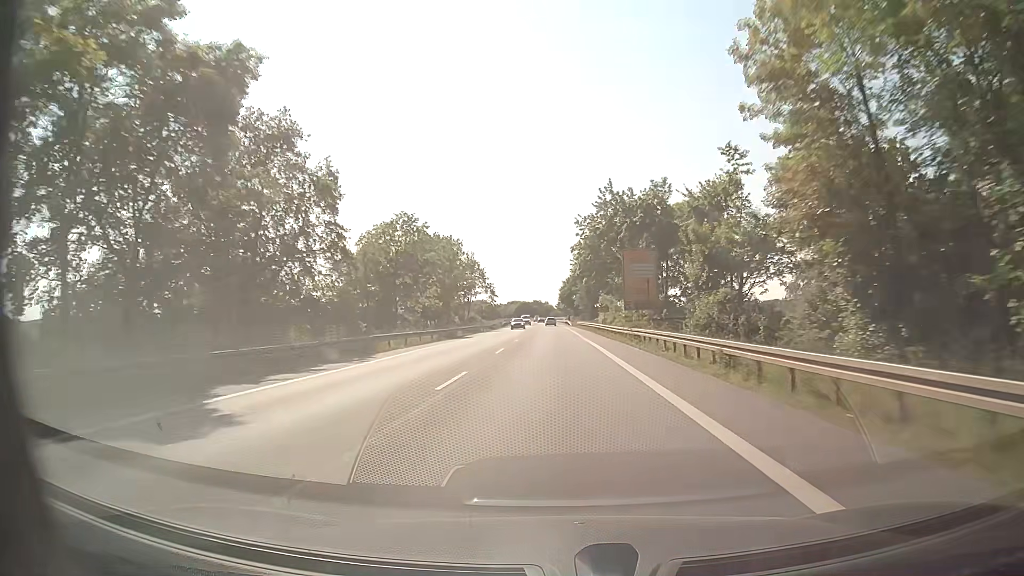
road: secondary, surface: asphalt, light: Day
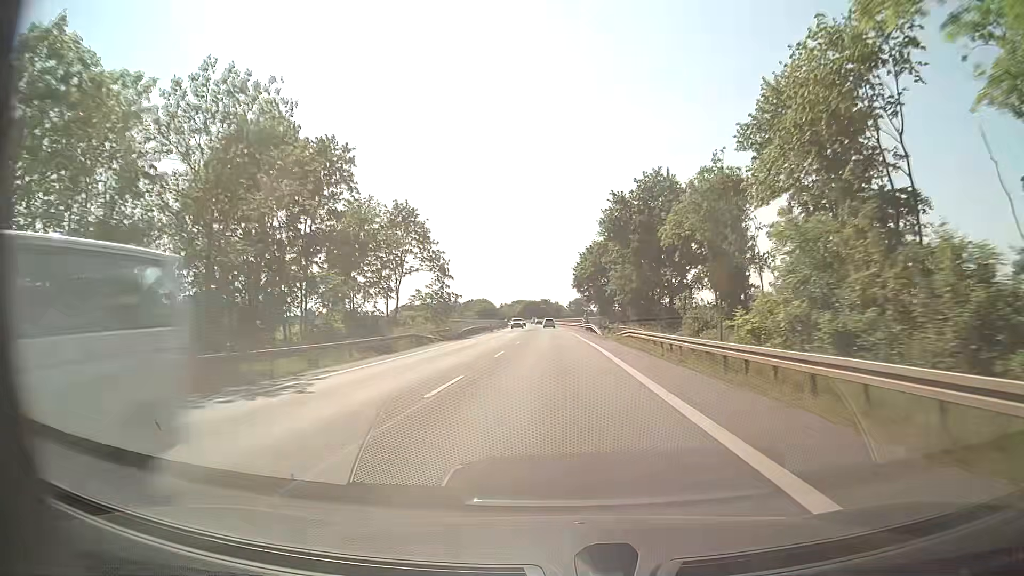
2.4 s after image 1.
(-0.2, +63.3) m; -1°
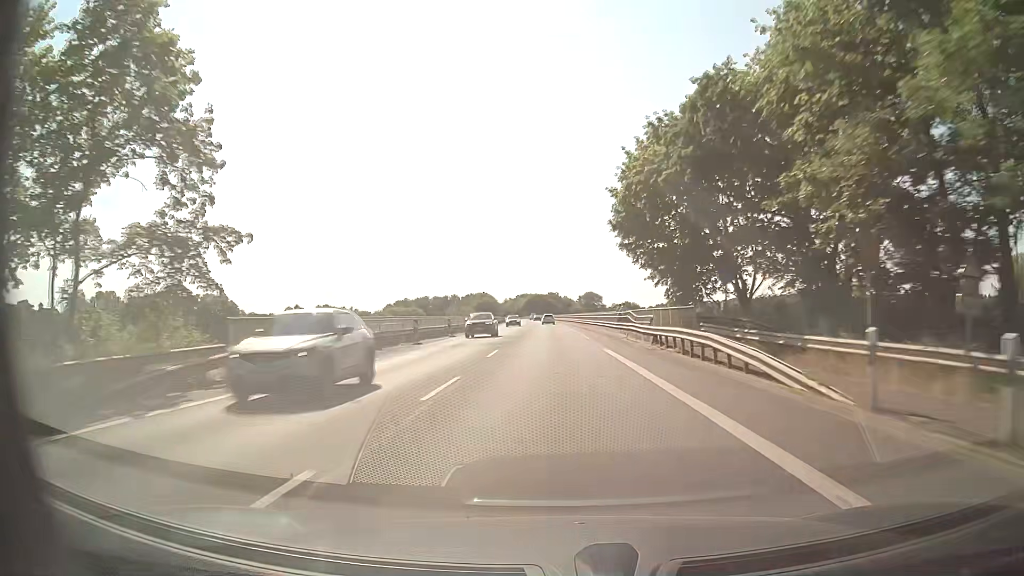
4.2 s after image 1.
(0.0, +47.4) m; 0°
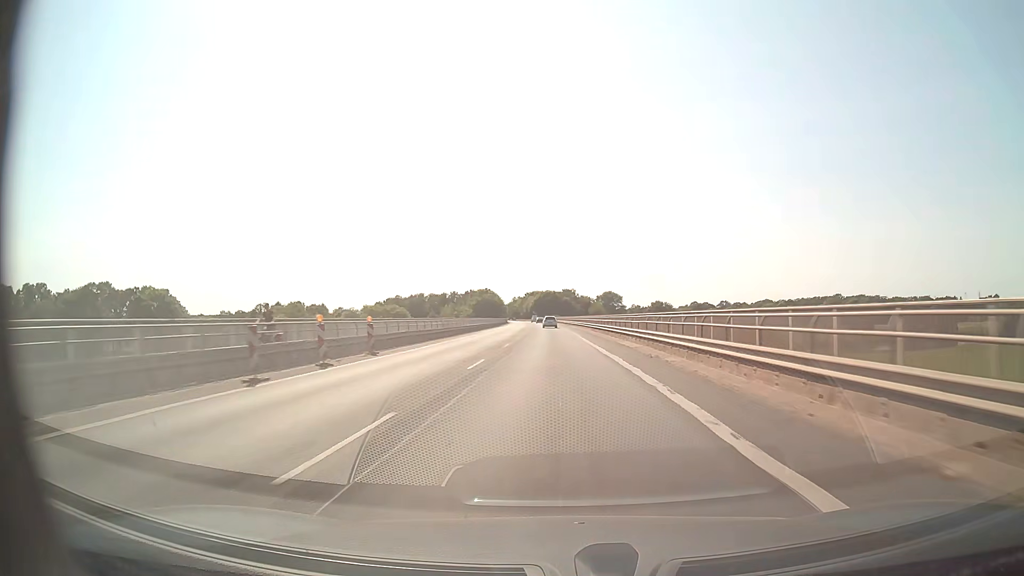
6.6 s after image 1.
(-0.7, +63.2) m; -1°
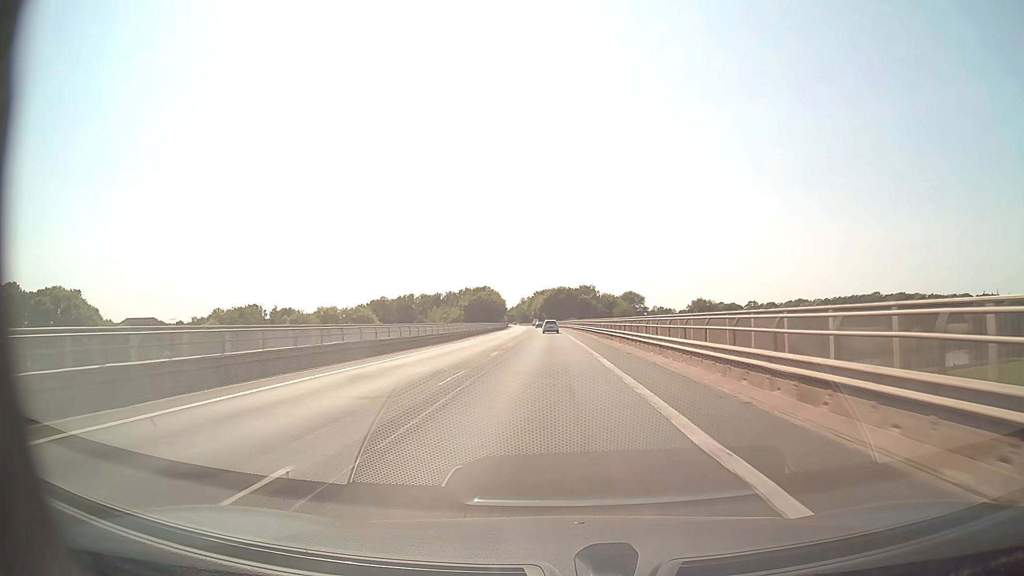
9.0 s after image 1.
(-0.5, +63.2) m; -1°
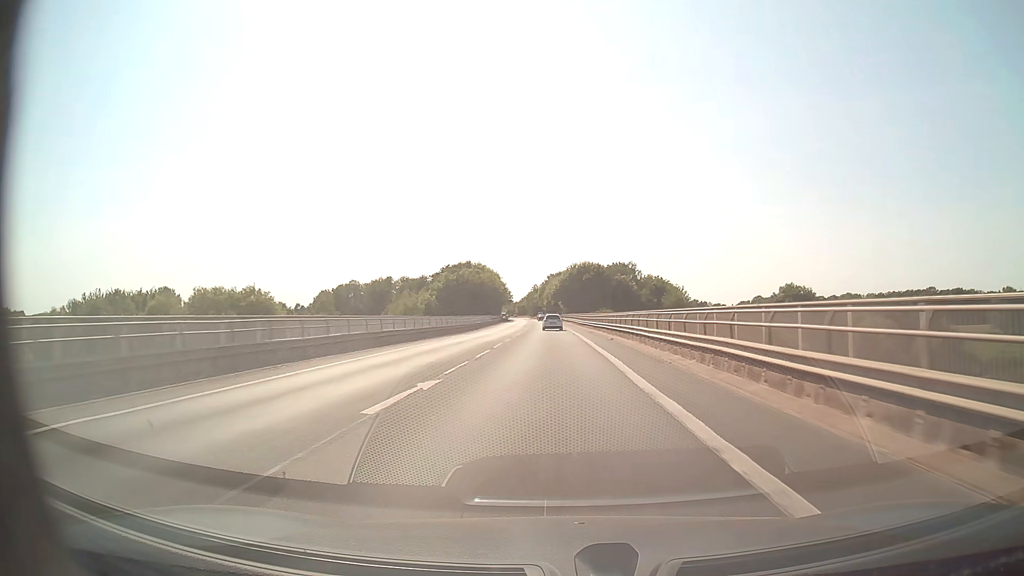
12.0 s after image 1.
(-1.2, +77.3) m; -2°
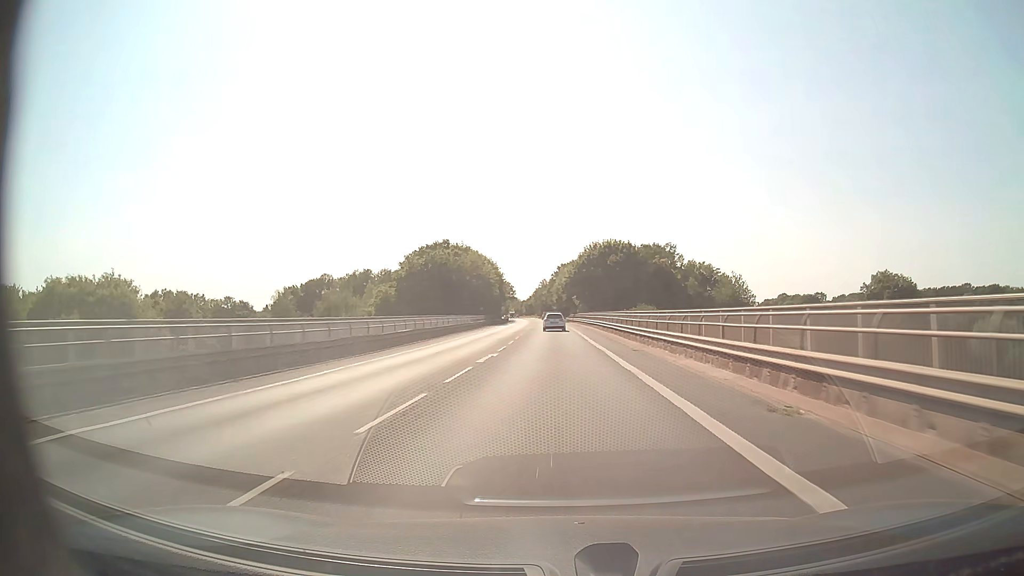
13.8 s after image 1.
(-0.4, +43.6) m; -1°
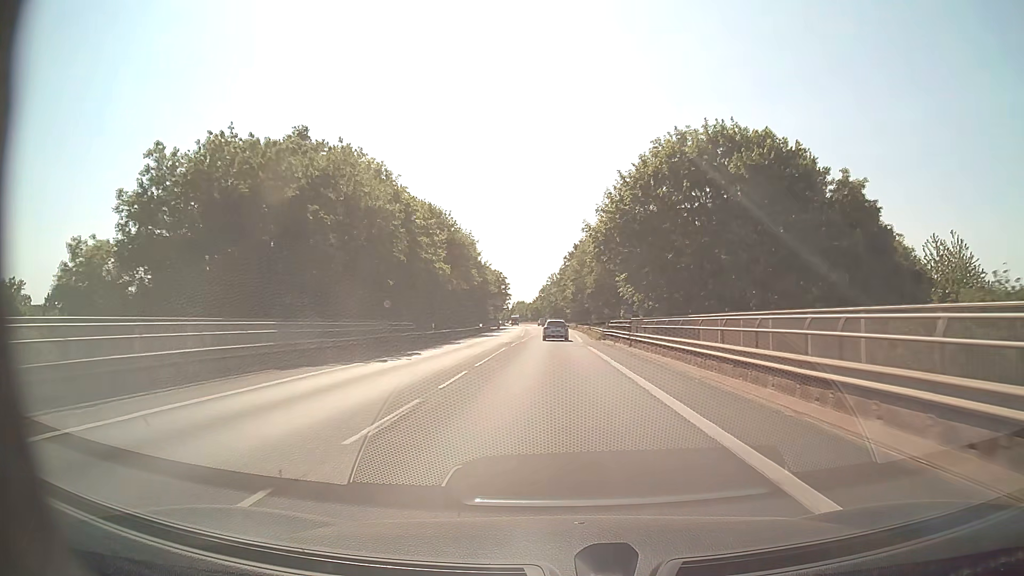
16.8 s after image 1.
(-0.7, +68.4) m; -1°
(0, +10) (0, +20) (0, +30) (0, +40) (0, +50) (0, +60) (0, +70) (0, +80) (0, +90) (0, +100) m
